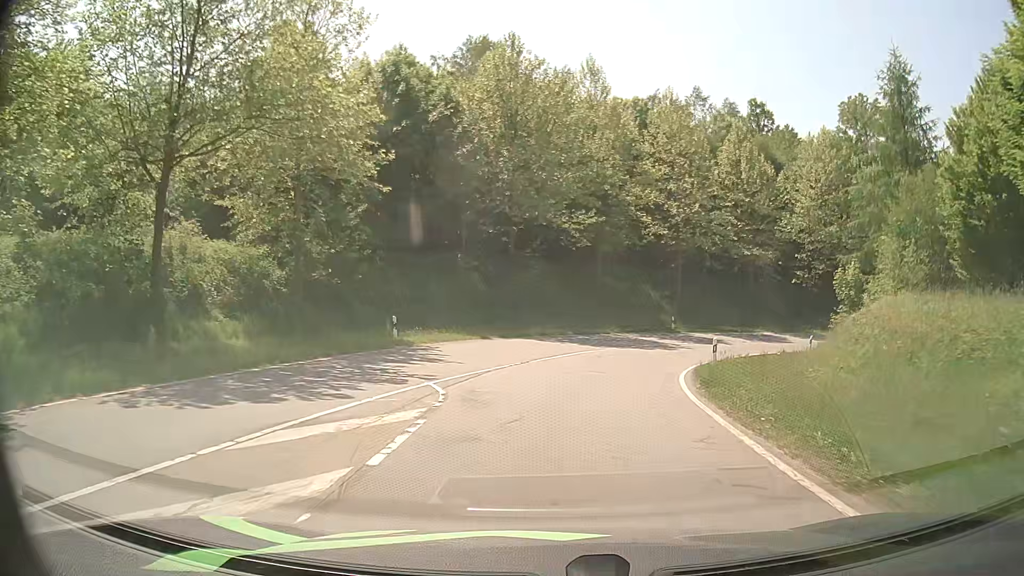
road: primary_link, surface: asphalt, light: Day
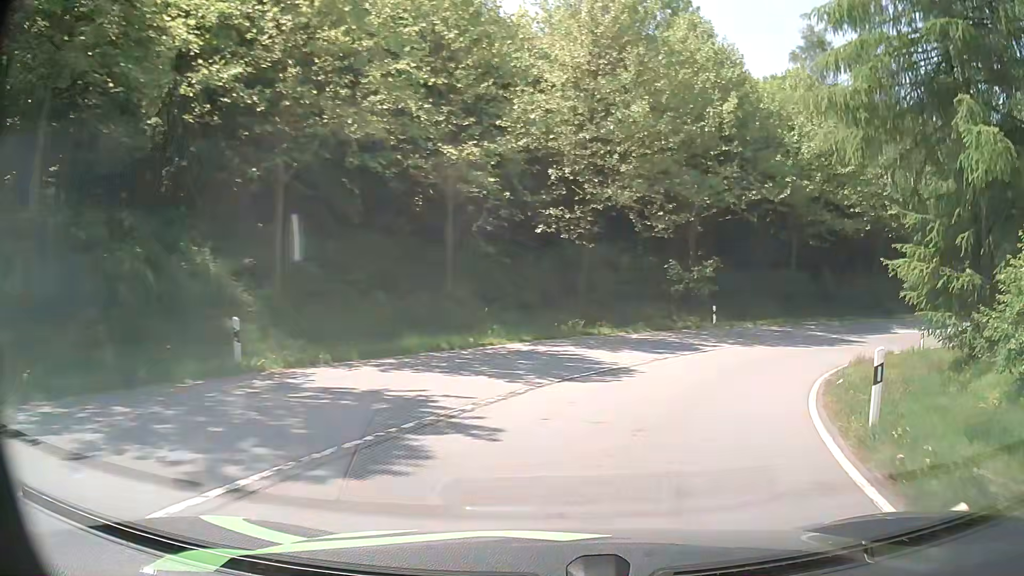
(+6.7, +32.2) m; +29°
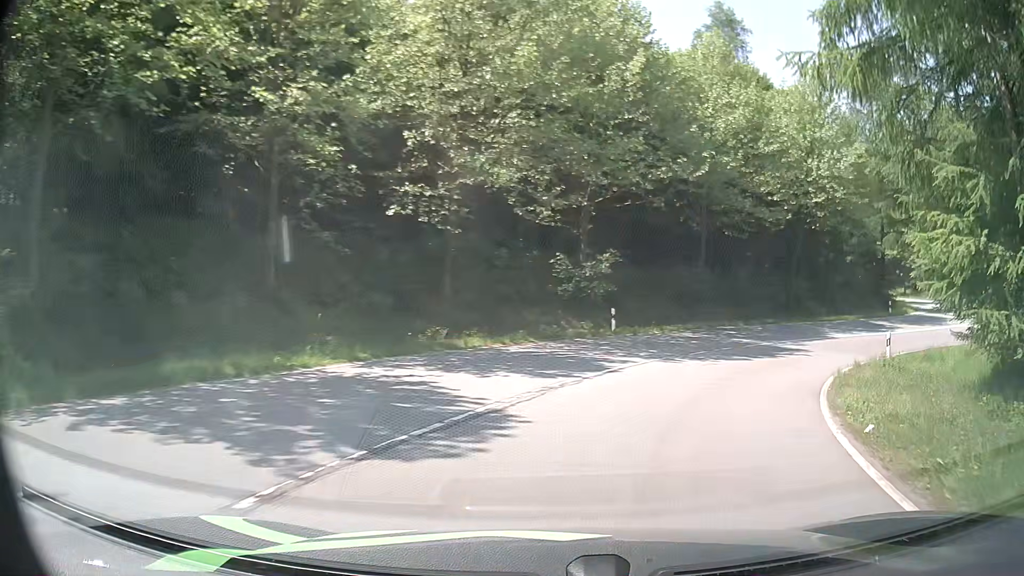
(+0.6, +6.5) m; +10°
(+1, +10) (+5, +19) (+12, +26) (+21, +31) (+31, +31) (+39, +25) (+44, +16) (+47, +7) (+49, -3) (+52, -13) m
